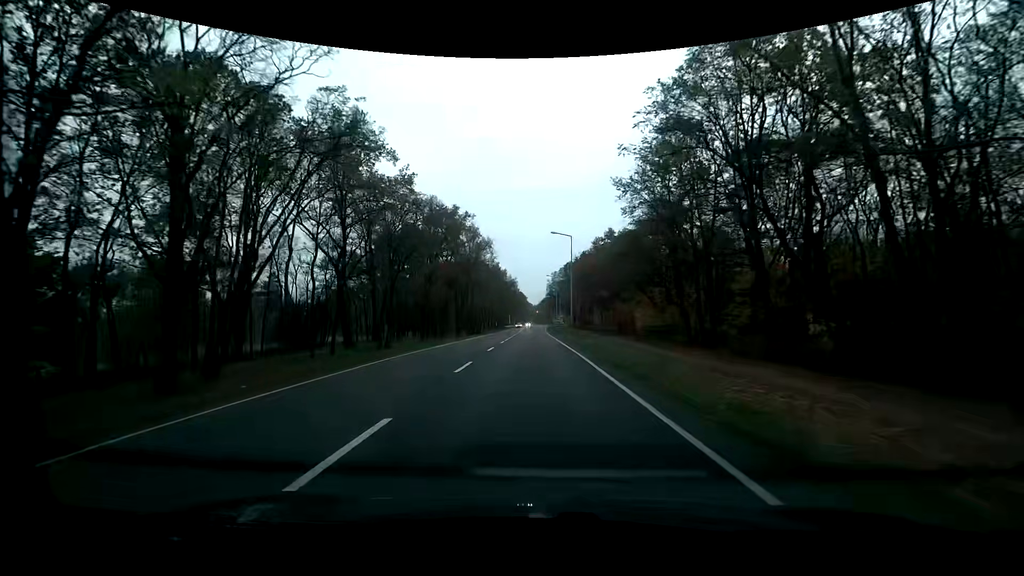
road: primary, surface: asphalt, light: Day
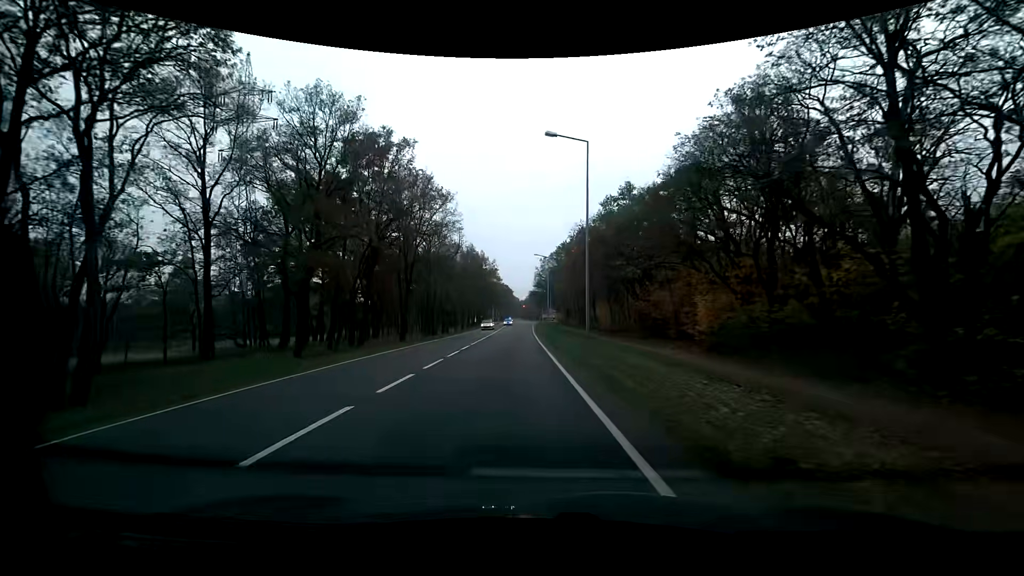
(+0.2, +25.4) m; +2°
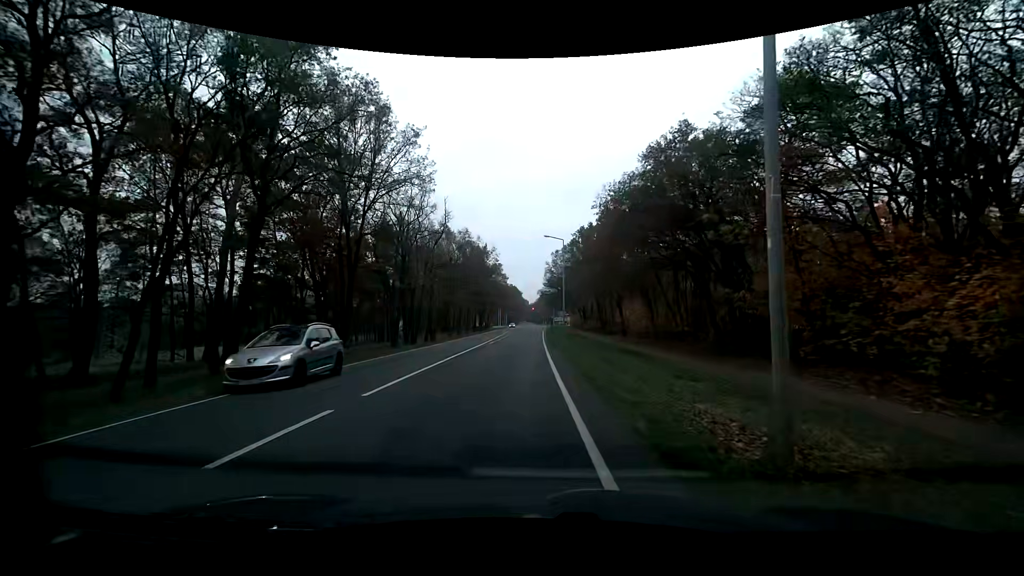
(-0.3, +17.5) m; -3°
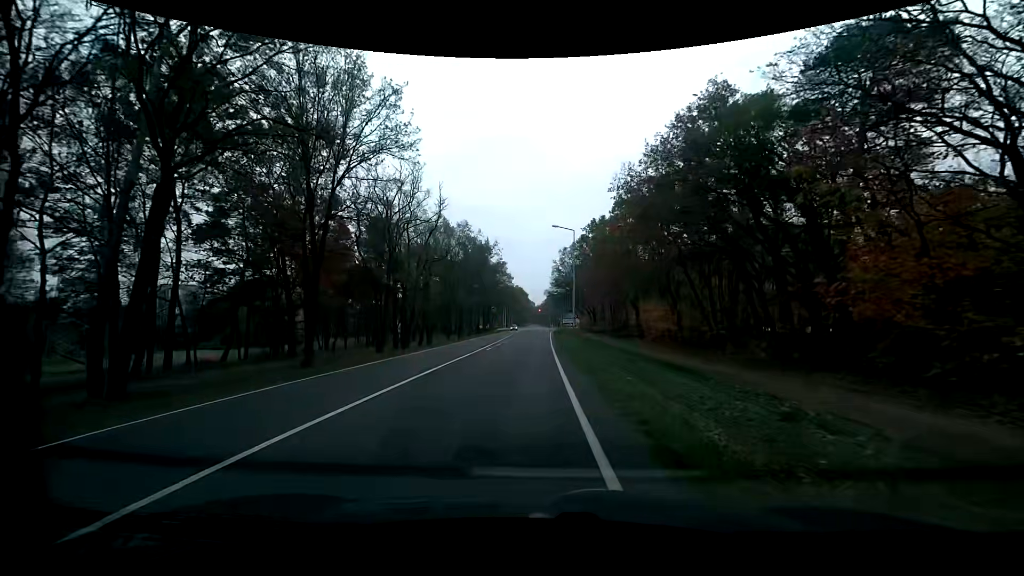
(+0.1, +6.7) m; -1°
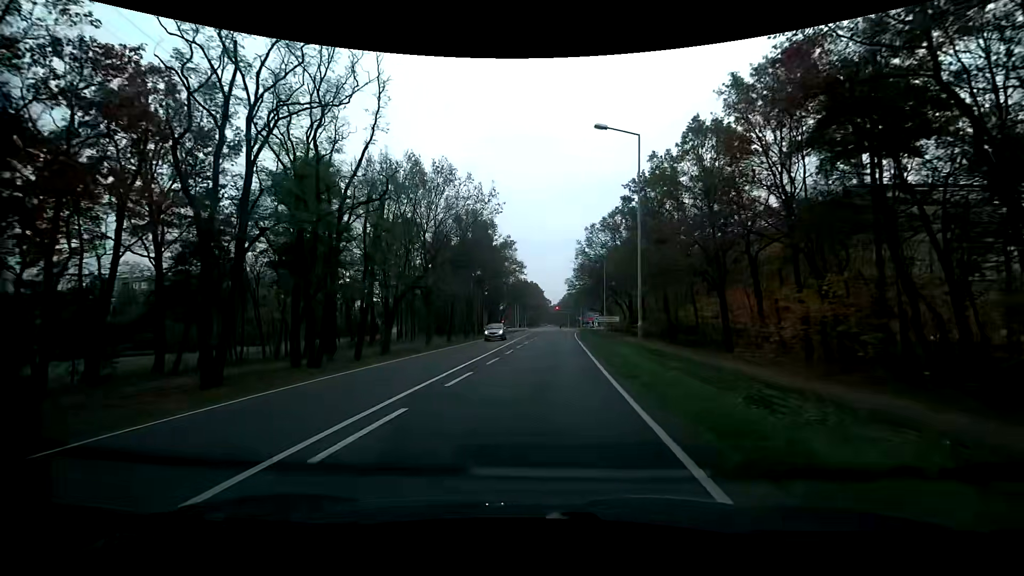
(-0.2, +24.2) m; -1°
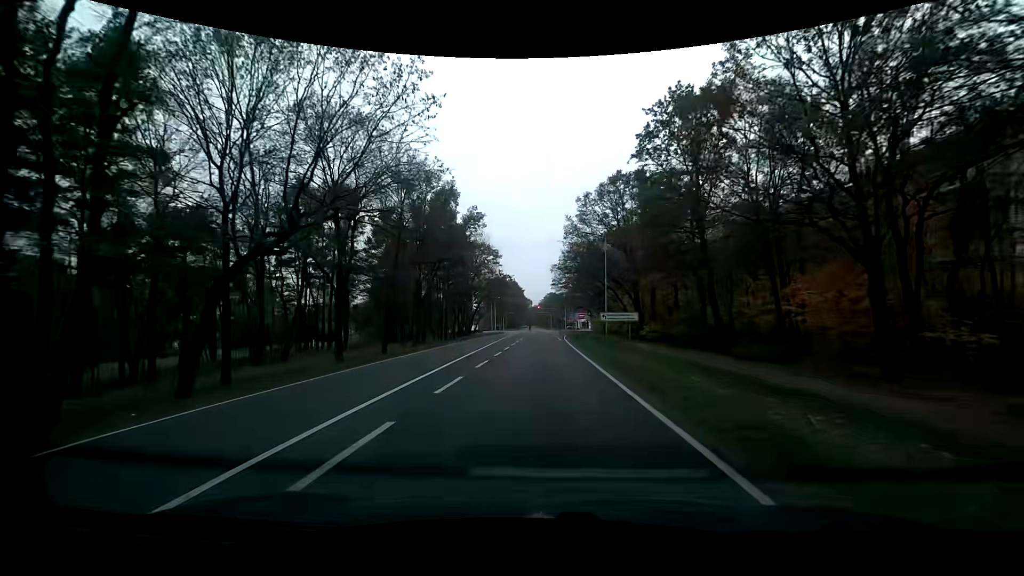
(+0.5, +19.5) m; +2°
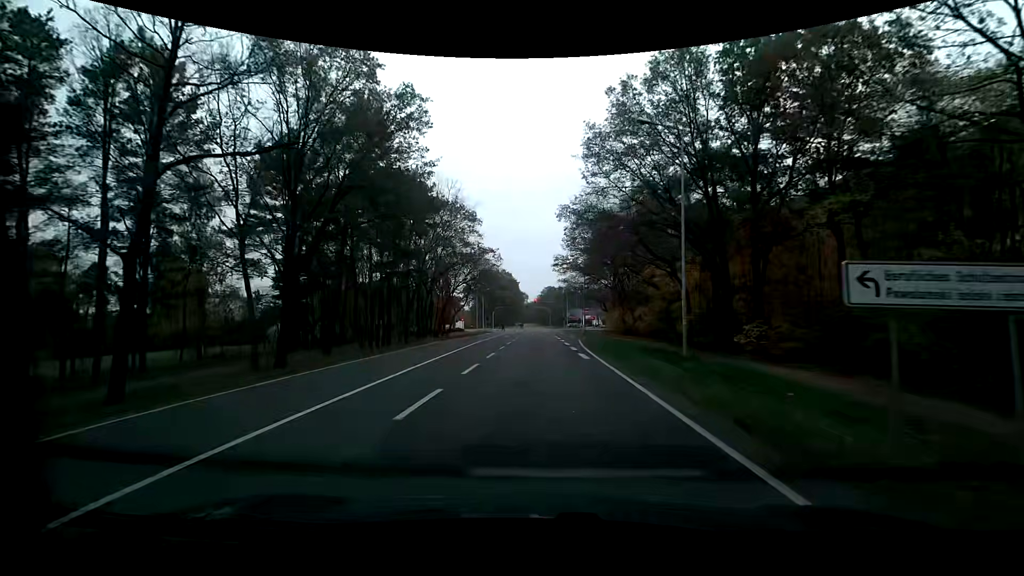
(+0.2, +27.0) m; 0°
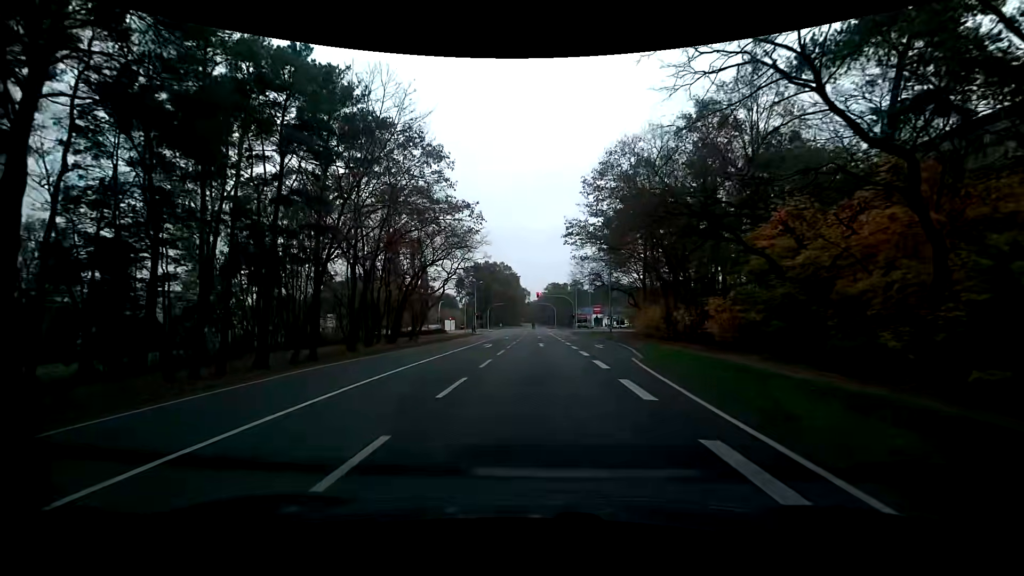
(+0.2, +21.8) m; +1°
